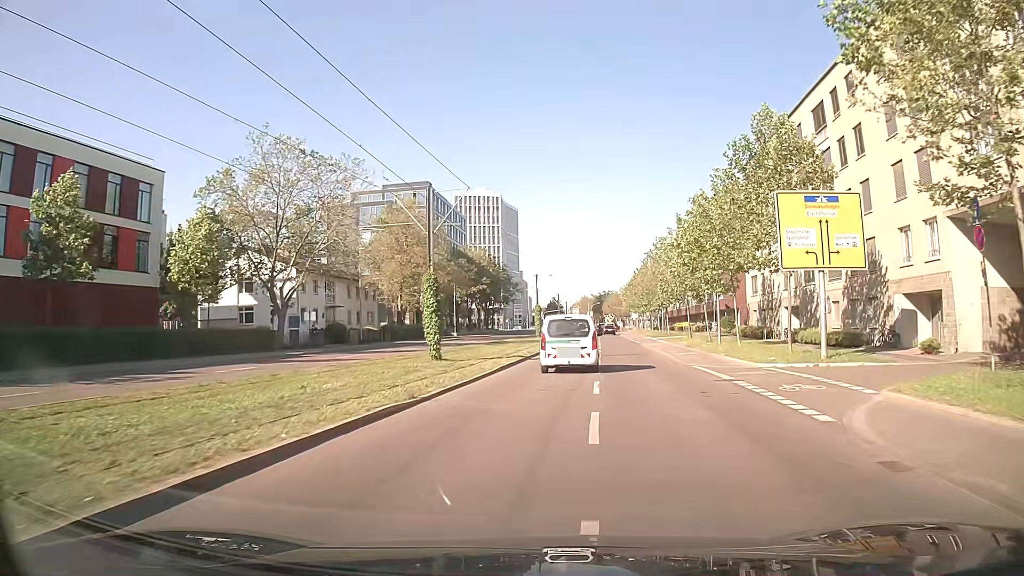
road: secondary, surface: asphalt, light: Day
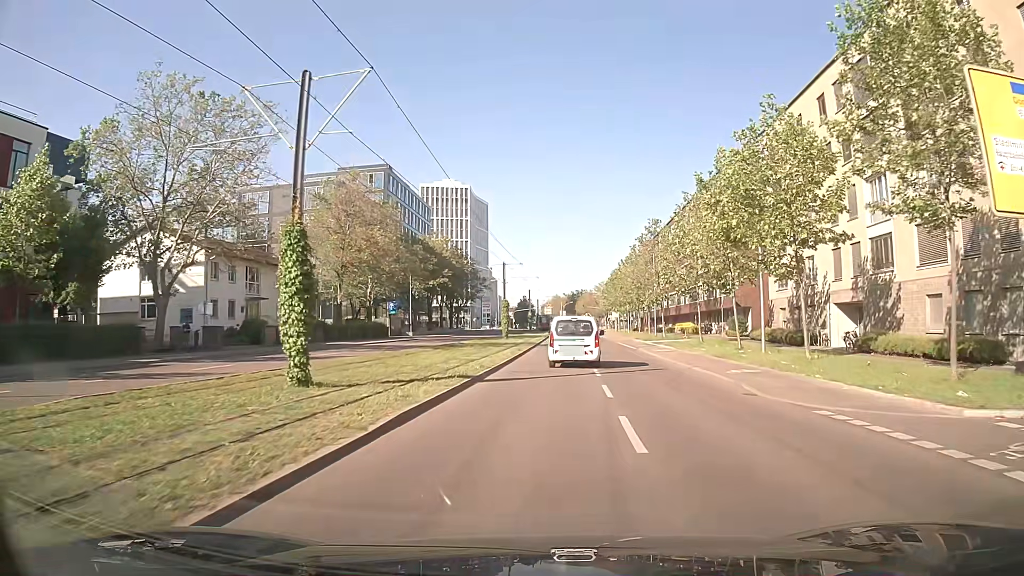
(+0.4, +13.1) m; +3°
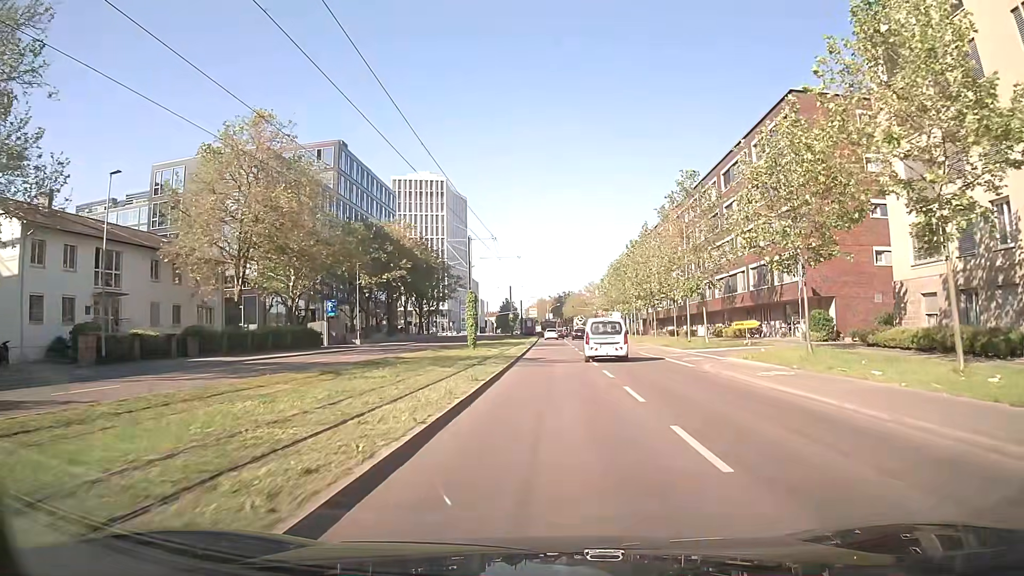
(+0.3, +19.8) m; +2°
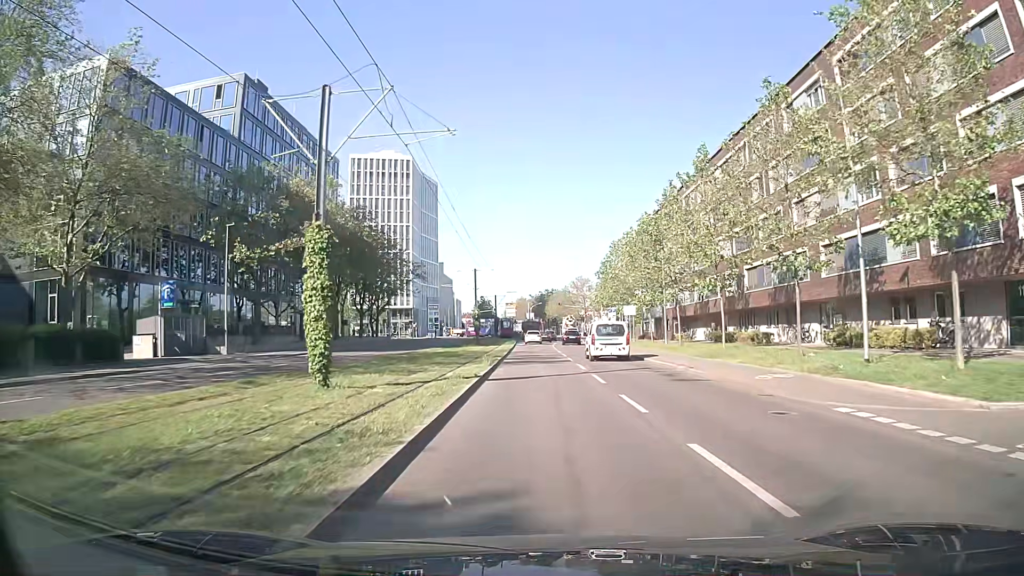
(+0.4, +27.2) m; +1°
(0, +10) (0, +20) (0, +30) (0, +40) (0, +50) (0, +60) (0, +70) (-1, +80) (-1, +90) (-1, +100) m
